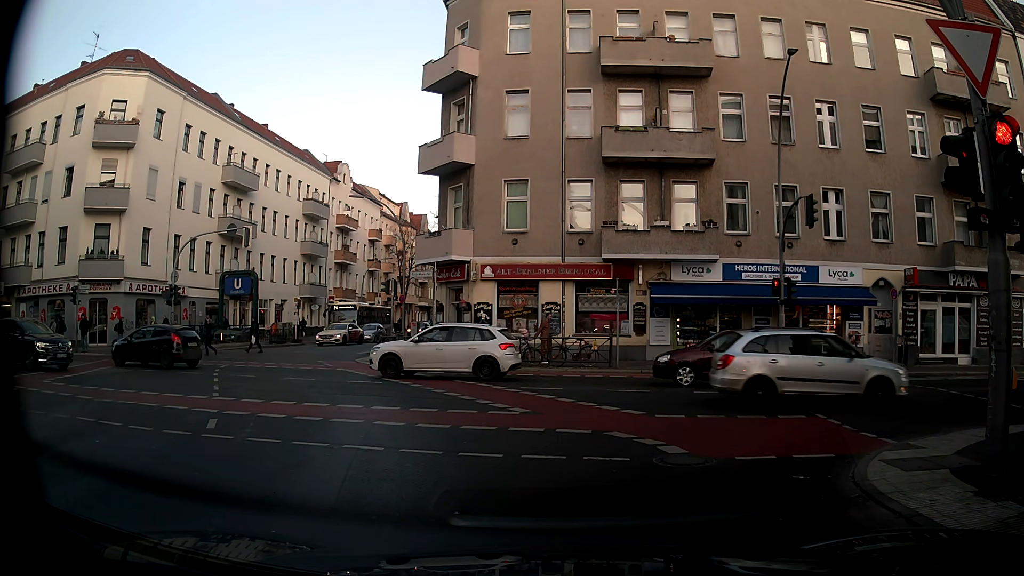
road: tertiary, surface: asphalt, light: Day
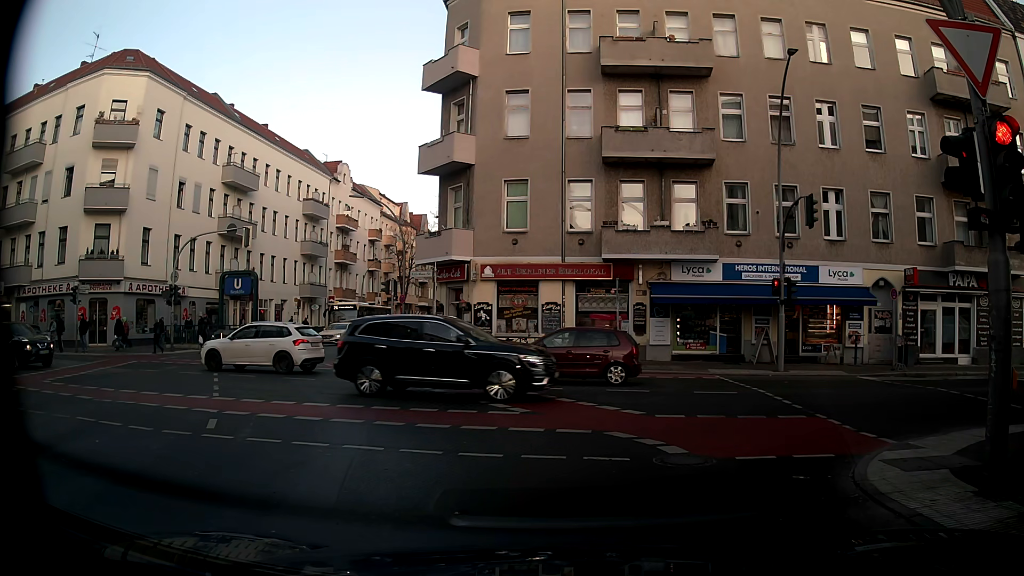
(0.0, 0.0) m; 0°
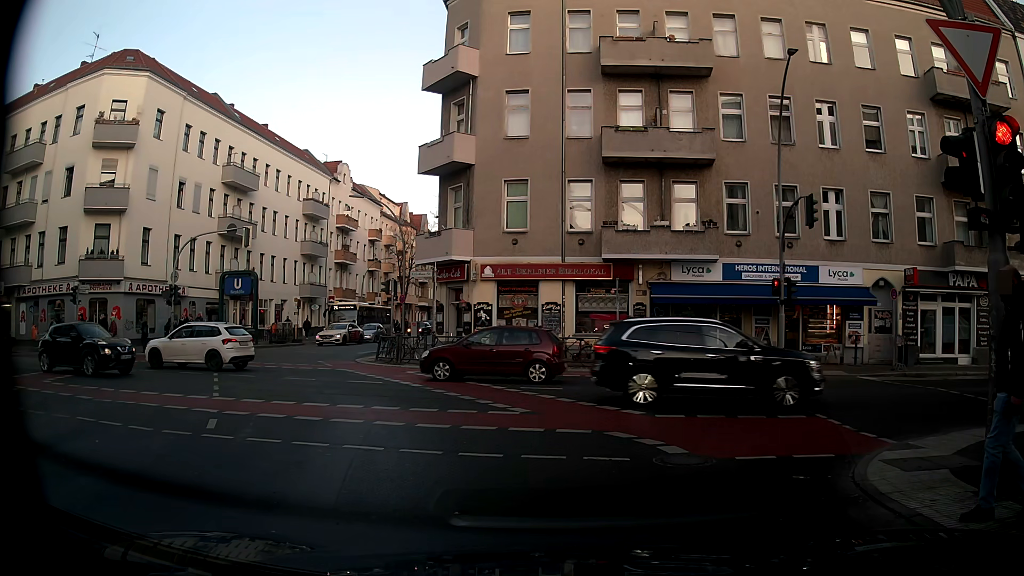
(0.0, 0.0) m; 0°
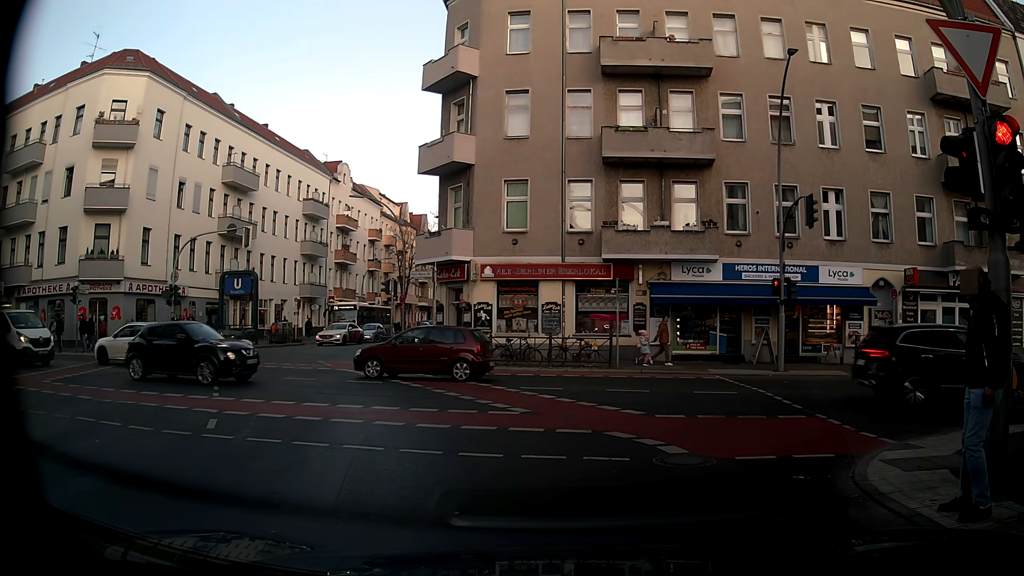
(0.0, 0.0) m; 0°
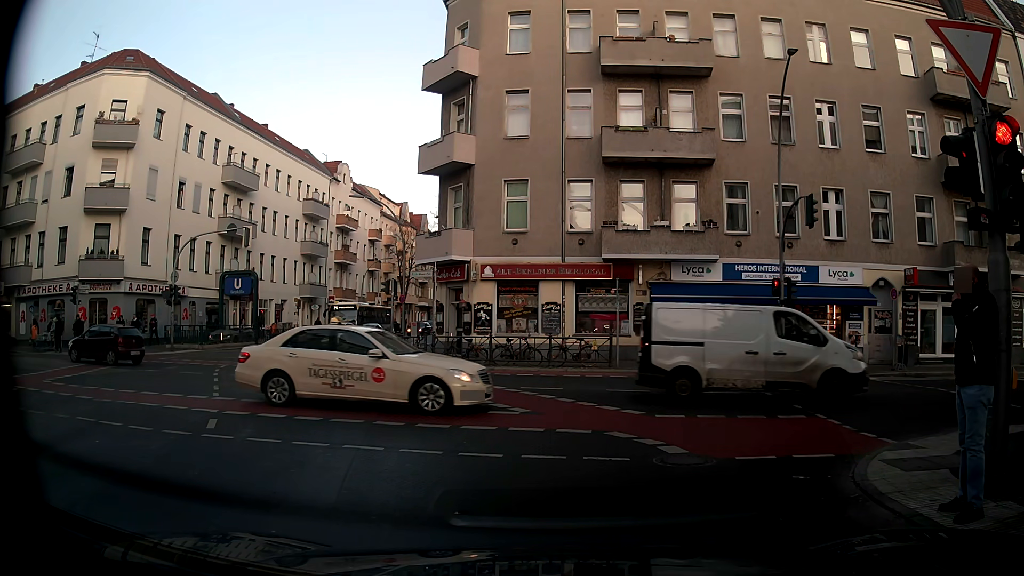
(0.0, 0.0) m; 0°
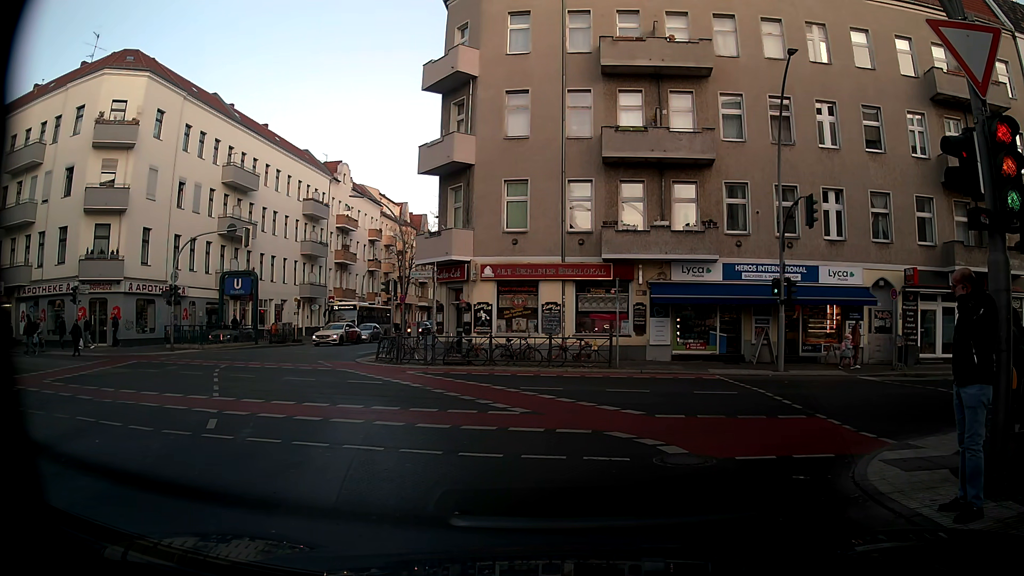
(0.0, 0.0) m; 0°
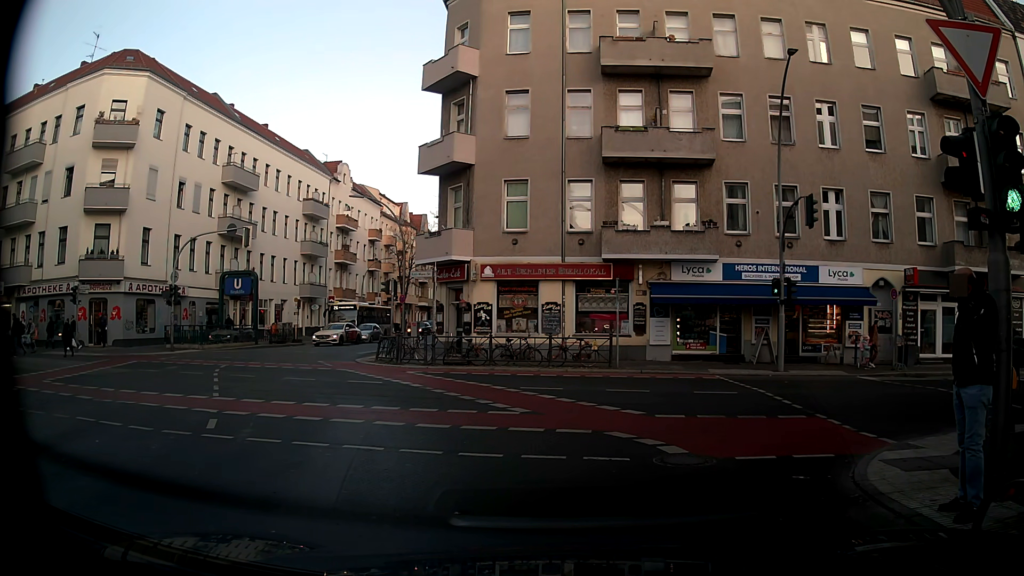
(0.0, 0.0) m; 0°
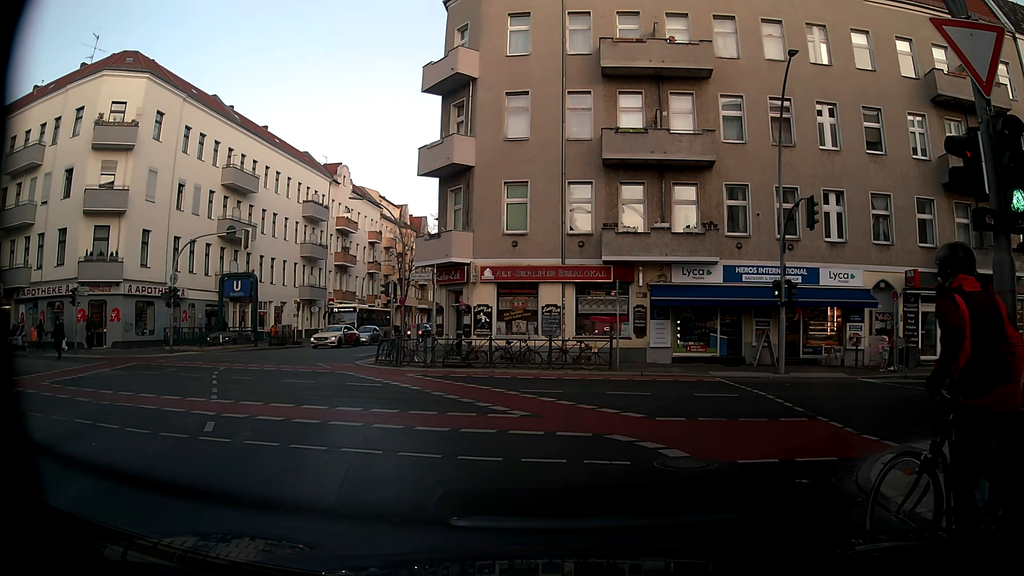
(0.0, +0.1) m; 0°
